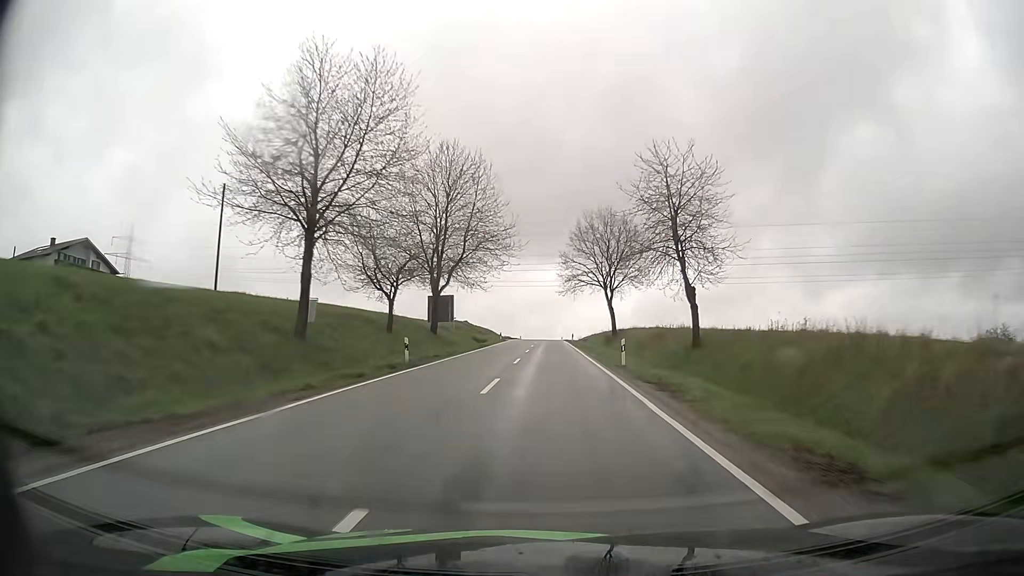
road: tertiary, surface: asphalt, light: Day
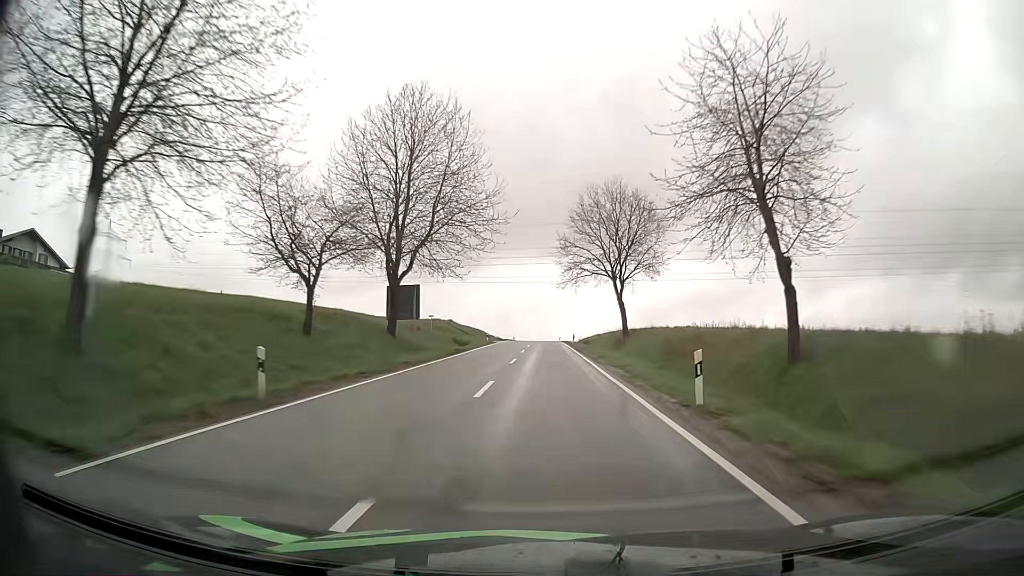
(+0.1, +12.7) m; 0°
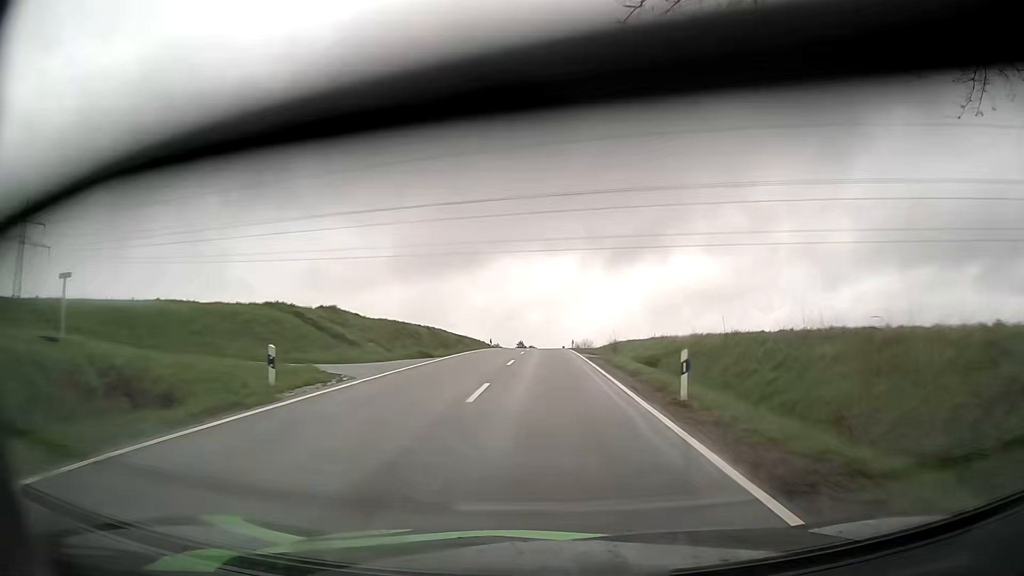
(-0.1, +51.1) m; 0°
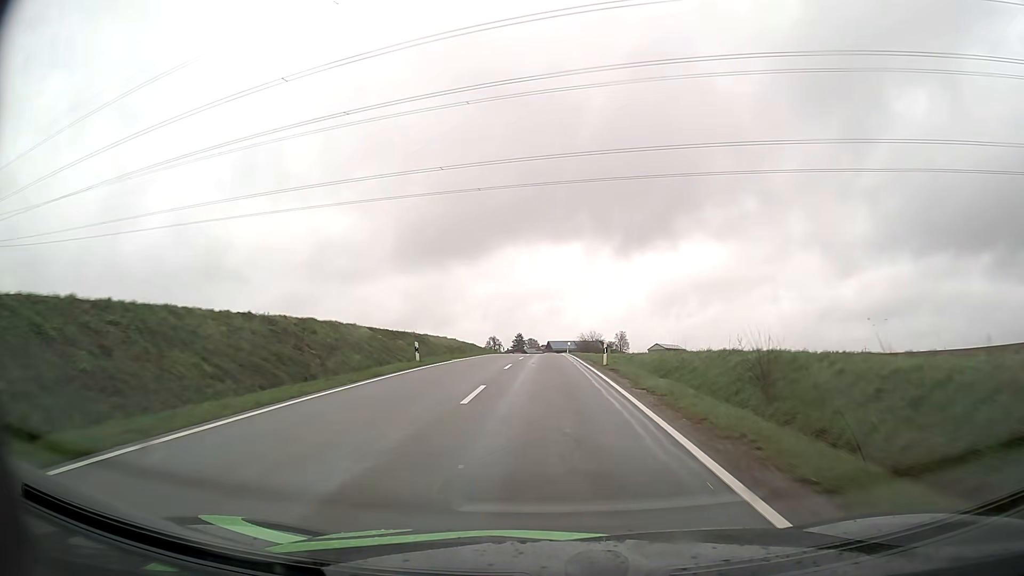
(0.0, +37.0) m; 0°
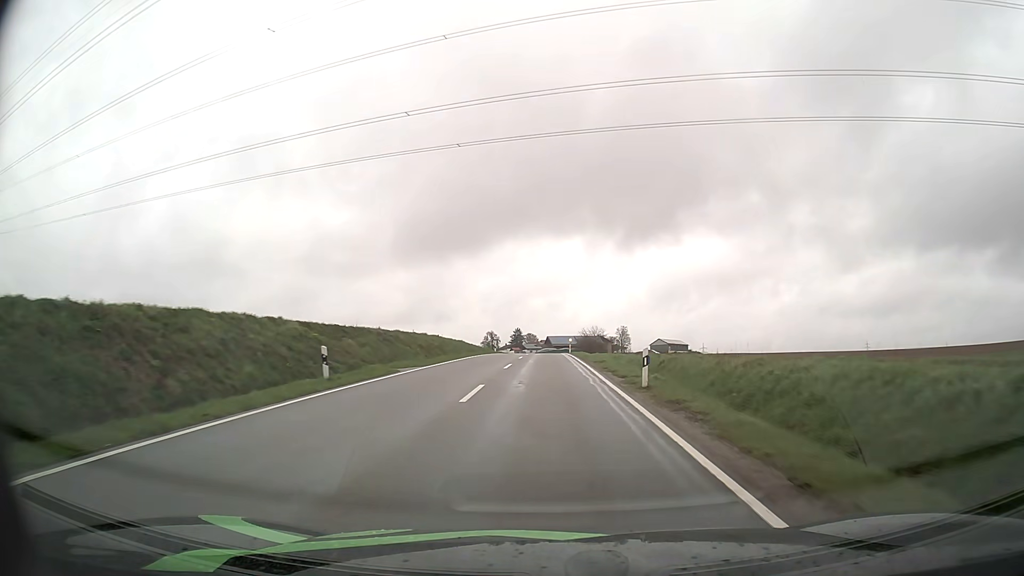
(0.0, +11.9) m; 0°
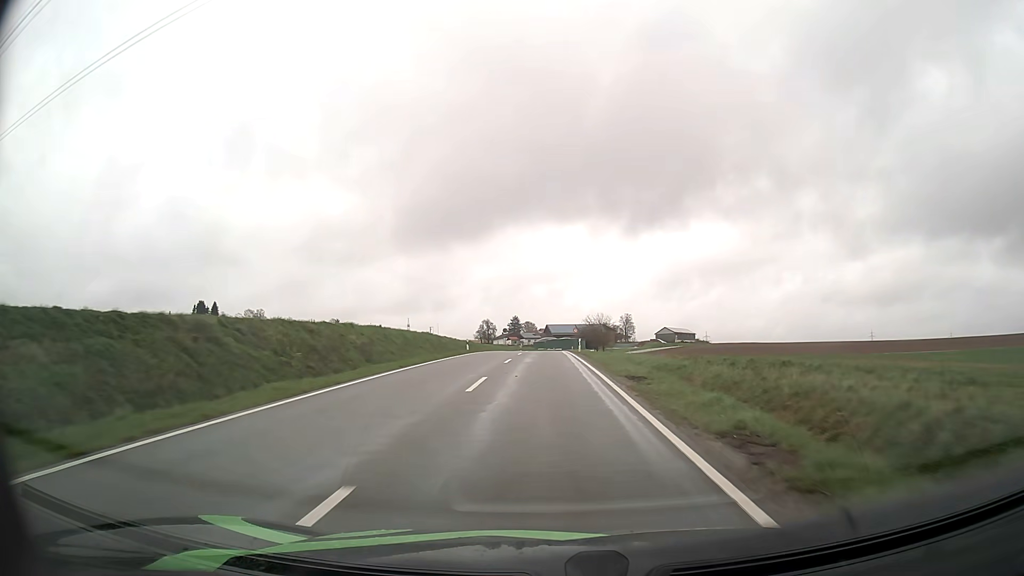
(0.0, +23.5) m; 0°
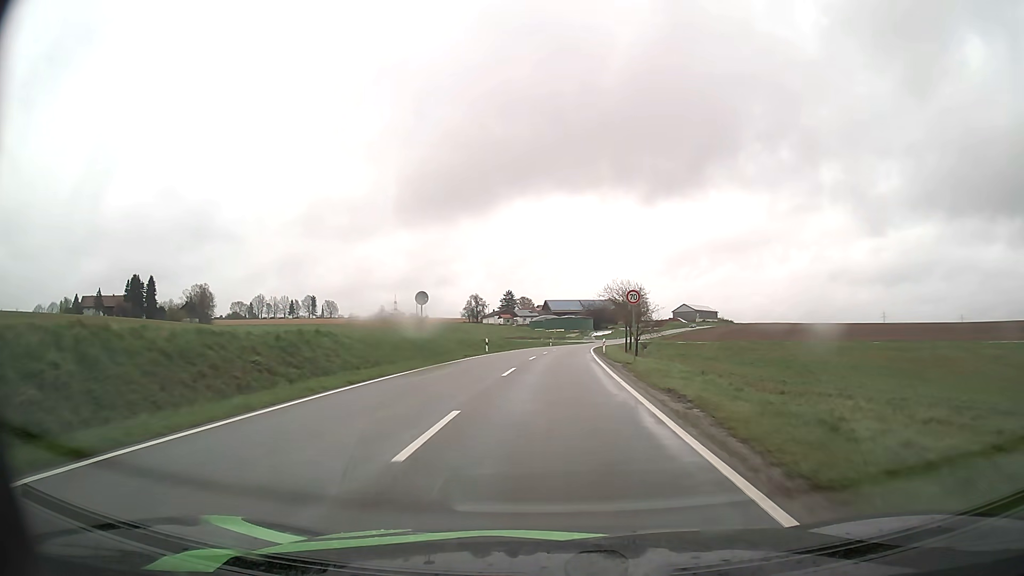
(-0.3, +57.5) m; 0°
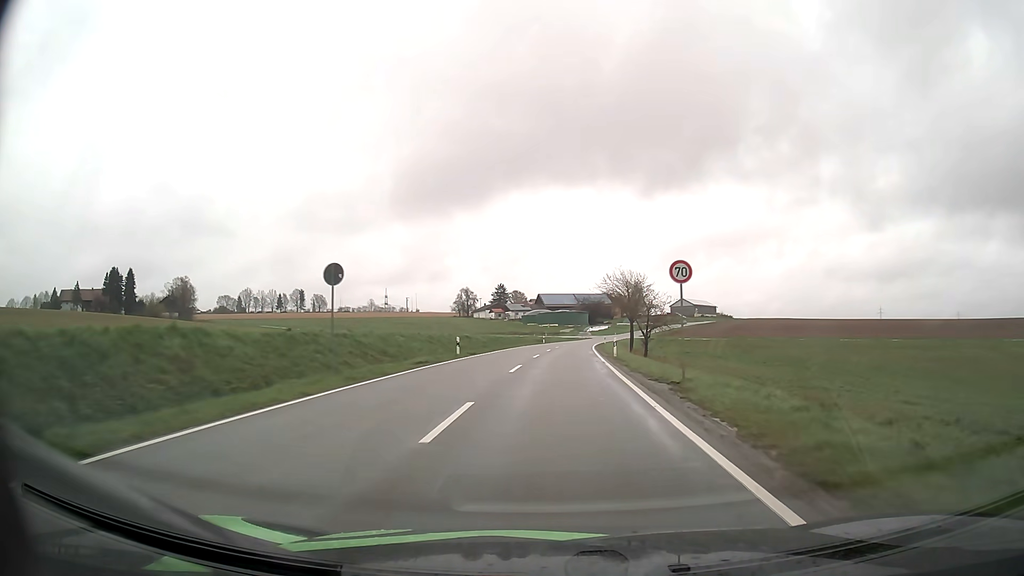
(0.0, +11.4) m; 0°
(0, +10) (0, +20) (+1, +30) (+1, +40) (+2, +50) (+2, +60) (+3, +70) (+4, +80) (+5, +90) (+6, +100) m
